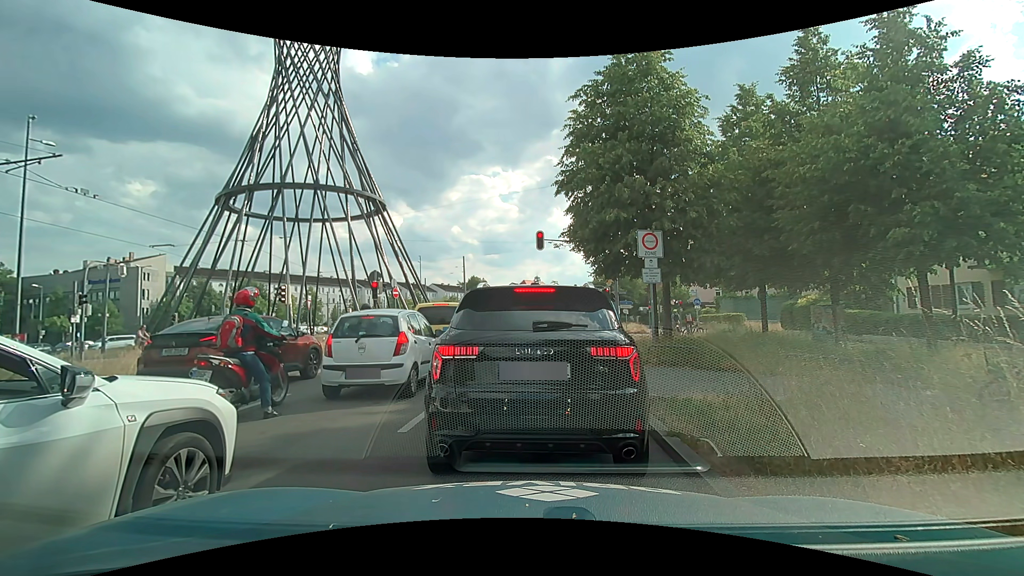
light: Day
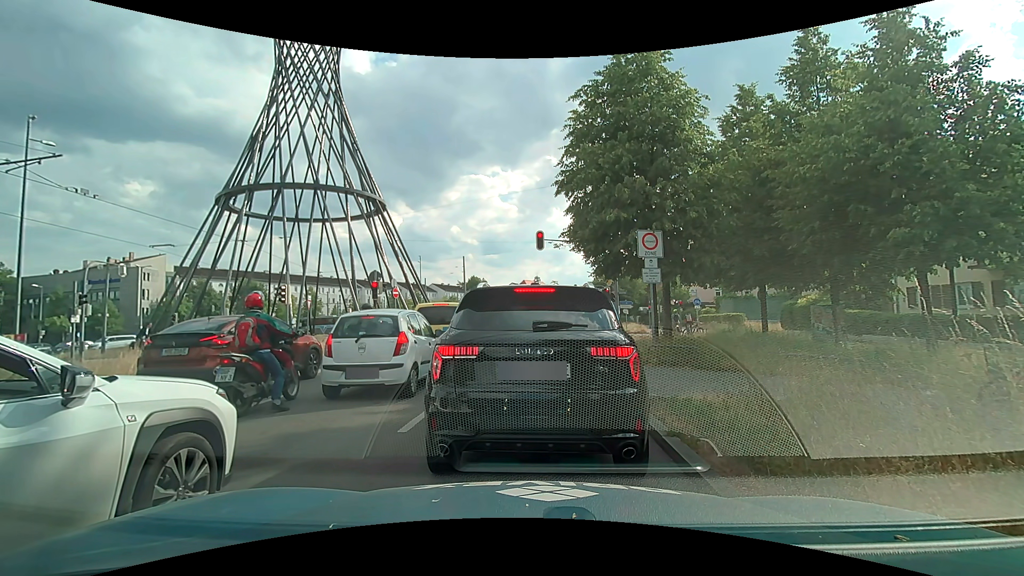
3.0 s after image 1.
(0.0, 0.0) m; 0°
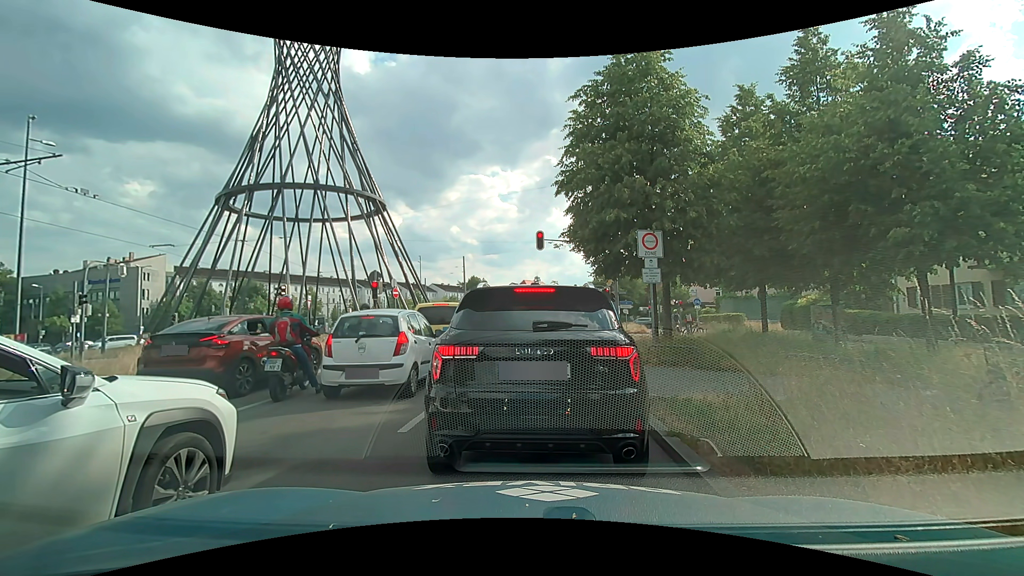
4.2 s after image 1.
(0.0, 0.0) m; 0°
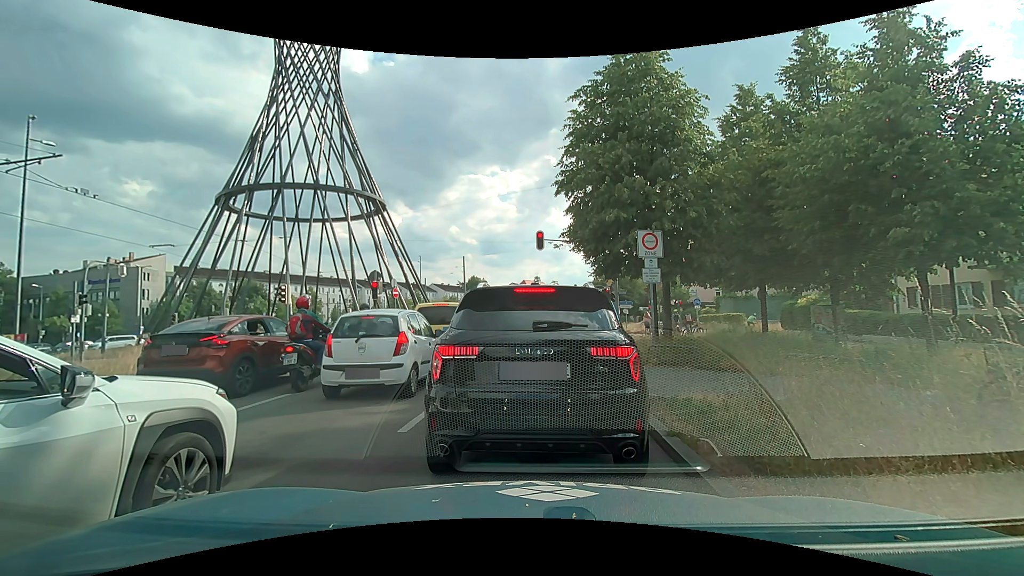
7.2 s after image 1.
(0.0, 0.0) m; 0°
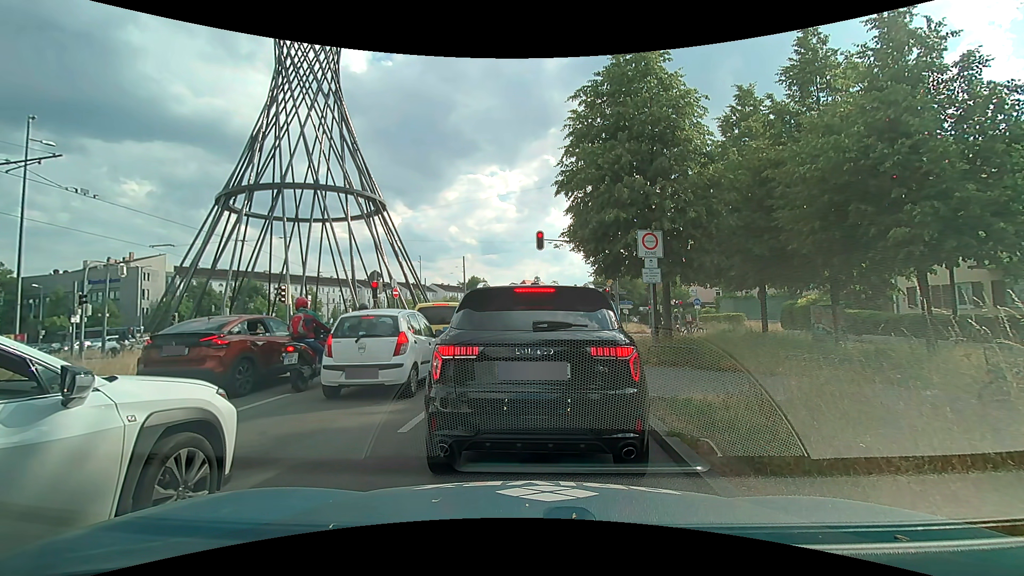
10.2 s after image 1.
(0.0, 0.0) m; 0°
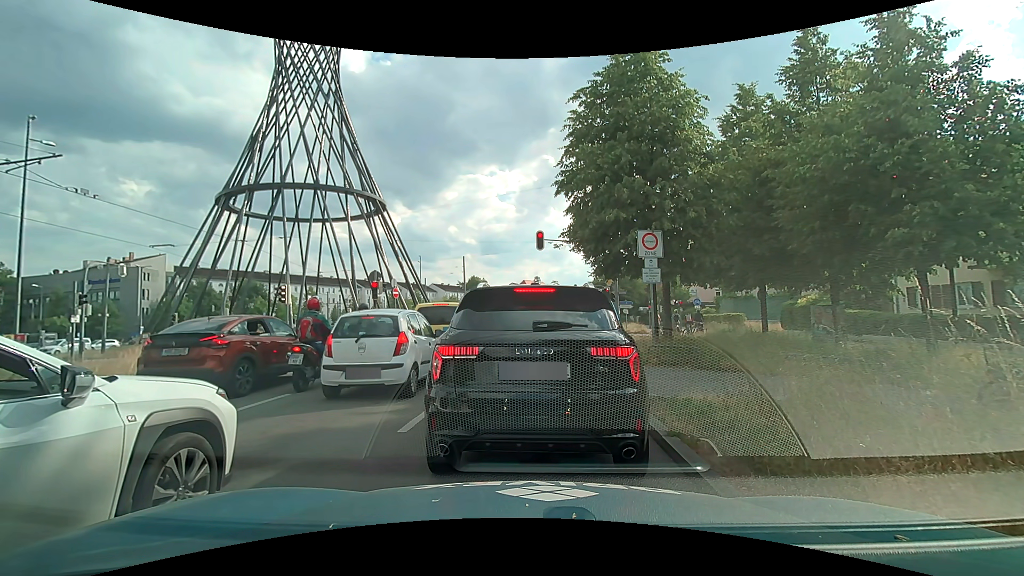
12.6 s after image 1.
(0.0, 0.0) m; 0°
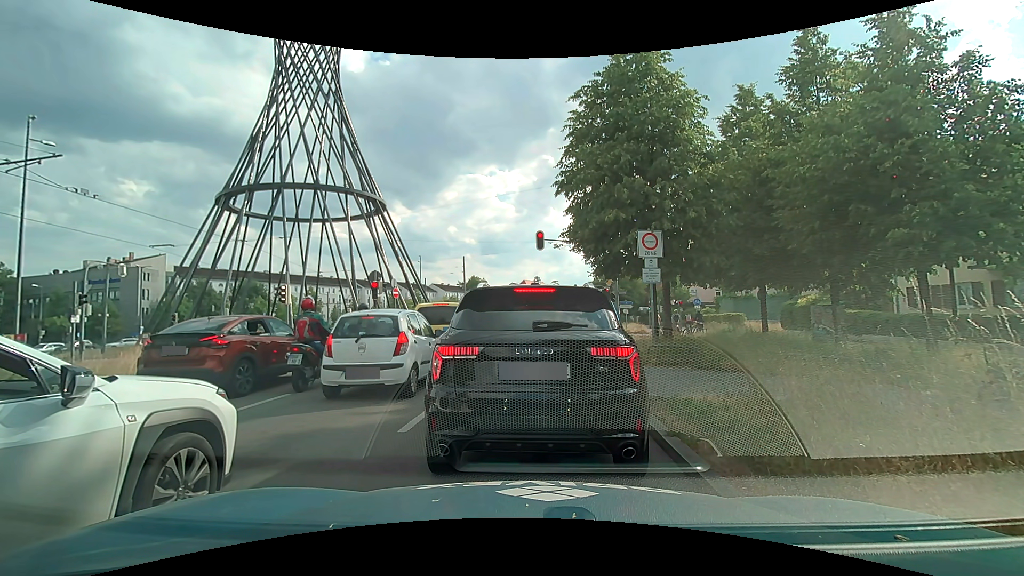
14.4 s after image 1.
(0.0, 0.0) m; 0°
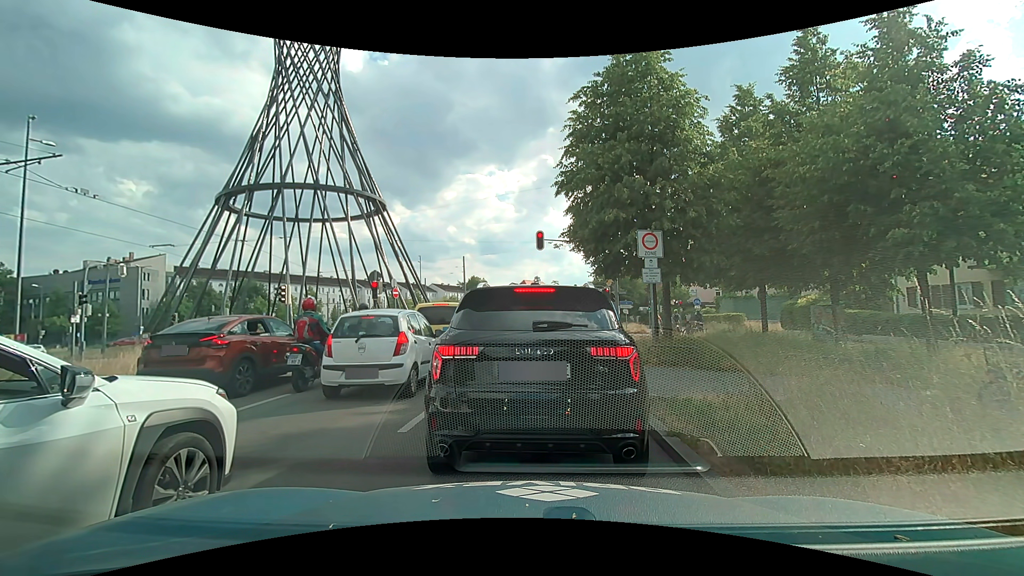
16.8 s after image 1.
(0.0, 0.0) m; 0°
